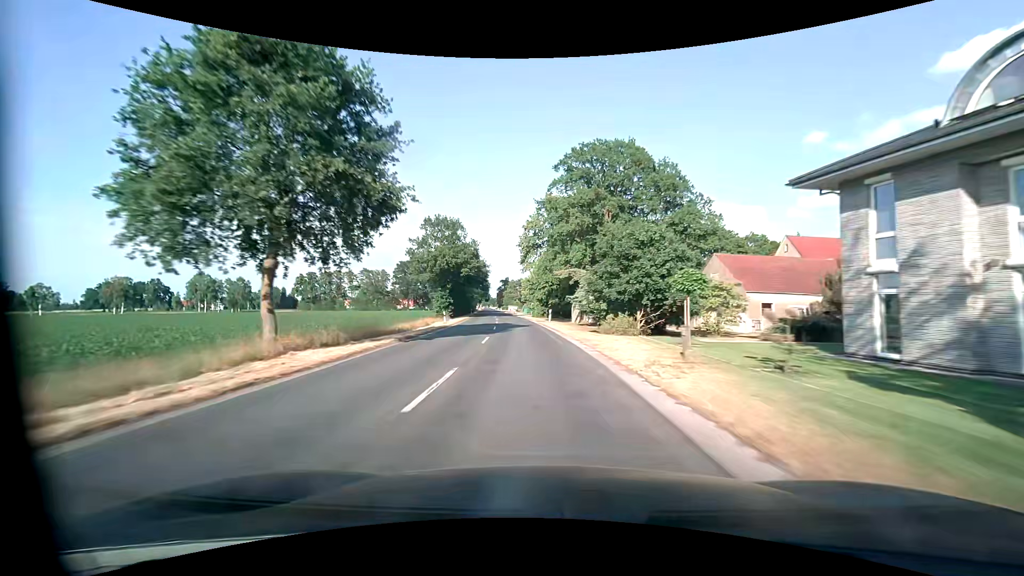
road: secondary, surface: asphalt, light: Day
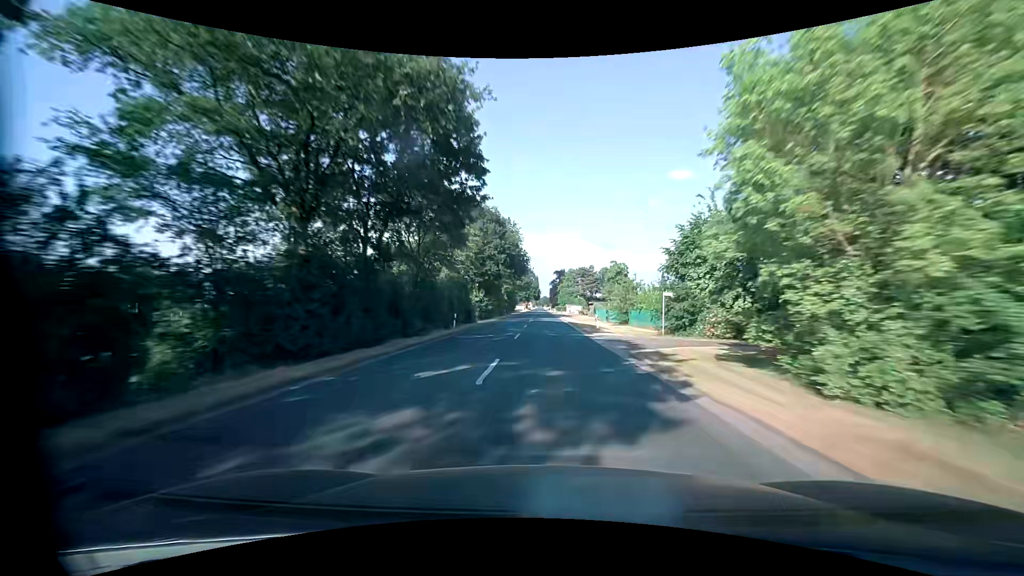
(-6.0, +69.9) m; -6°
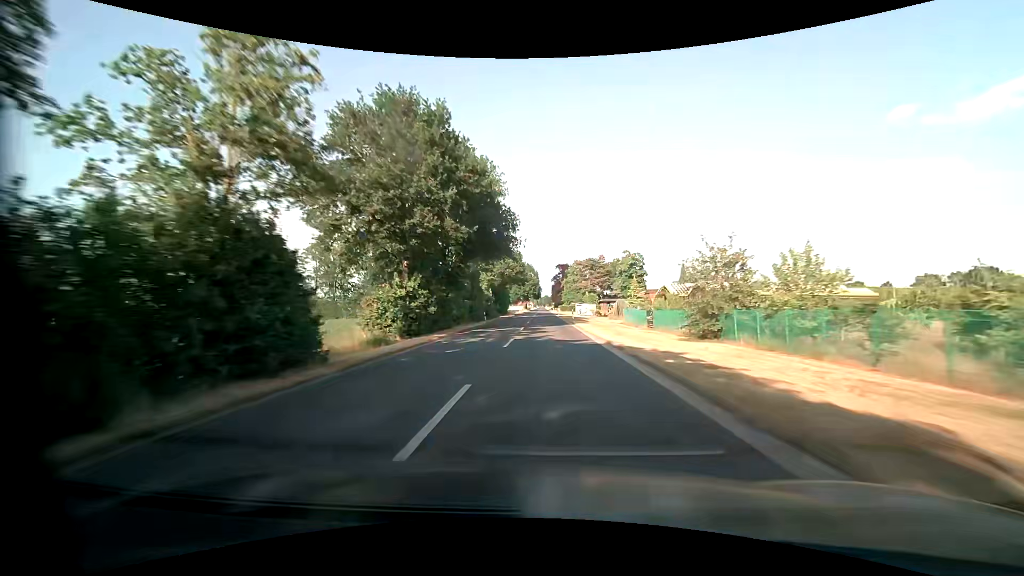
(-0.1, +28.3) m; -1°
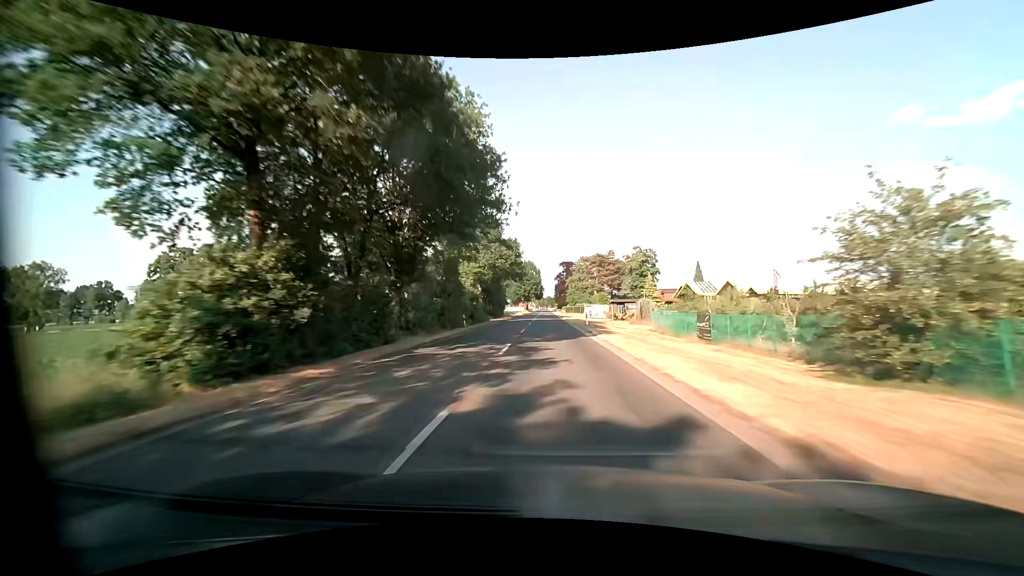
(0.0, +14.2) m; 0°
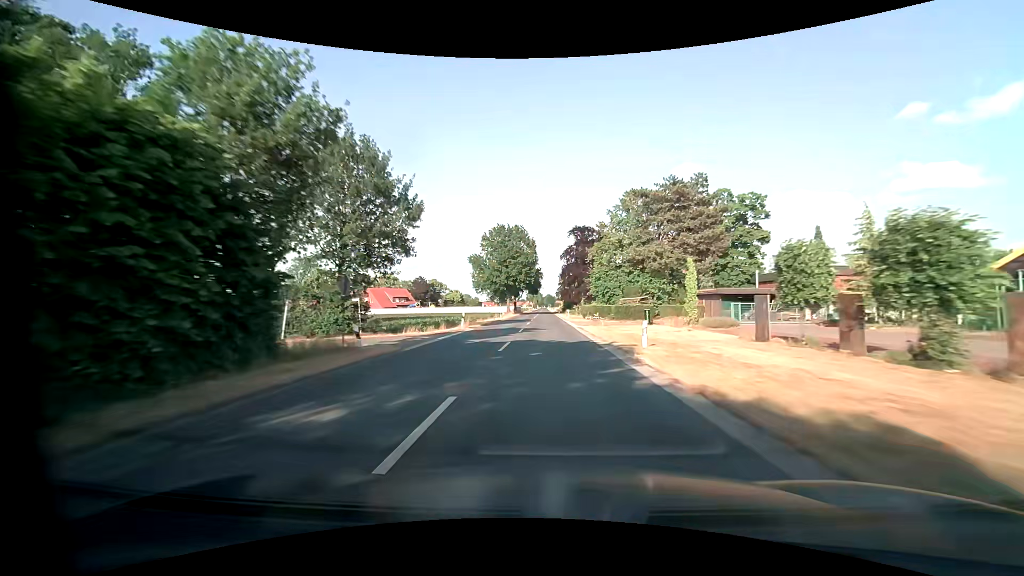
(+0.1, +71.3) m; 0°
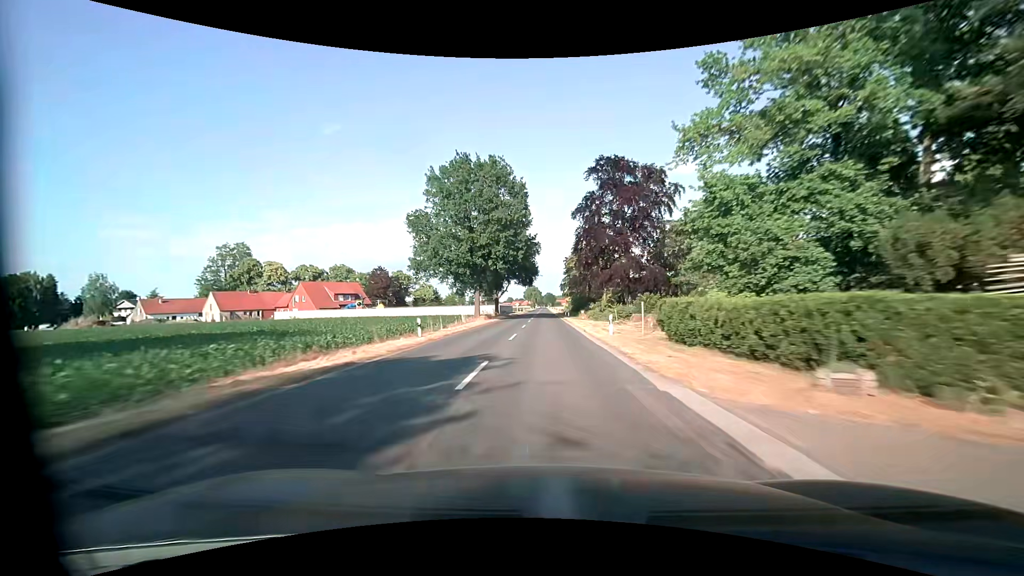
(0.0, +43.2) m; 0°
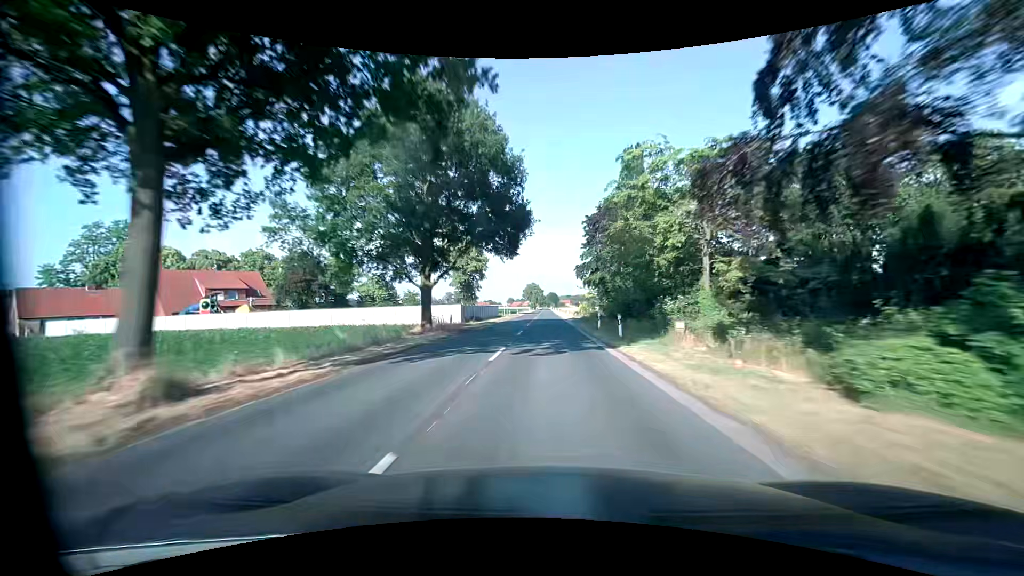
(-0.1, +43.8) m; 0°
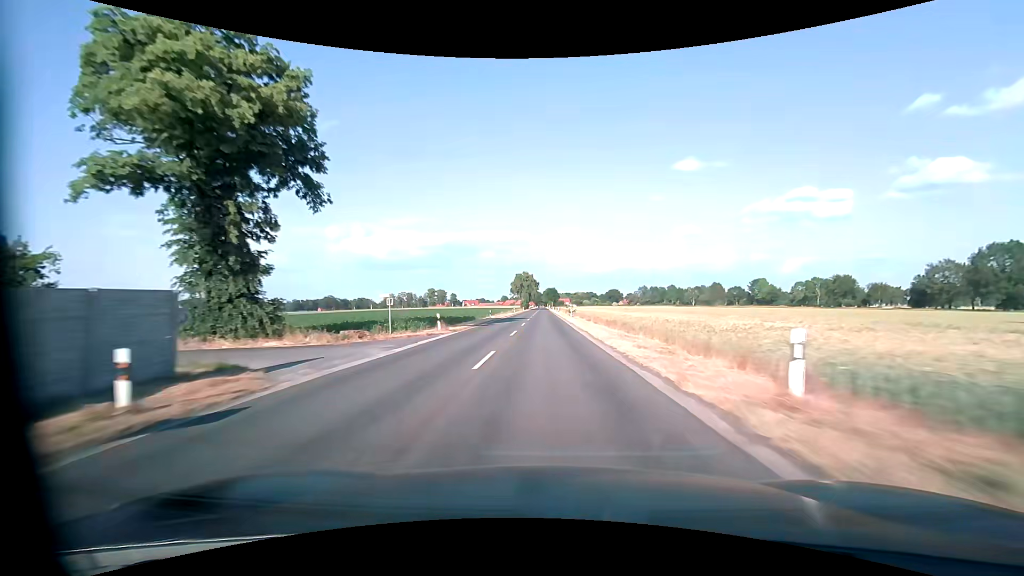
(-0.1, +74.3) m; 0°
(0, +10) (0, +20) (0, +30) (0, +40) (0, +50) (0, +60) (0, +70) (0, +80) (0, +90) (0, +100) m
